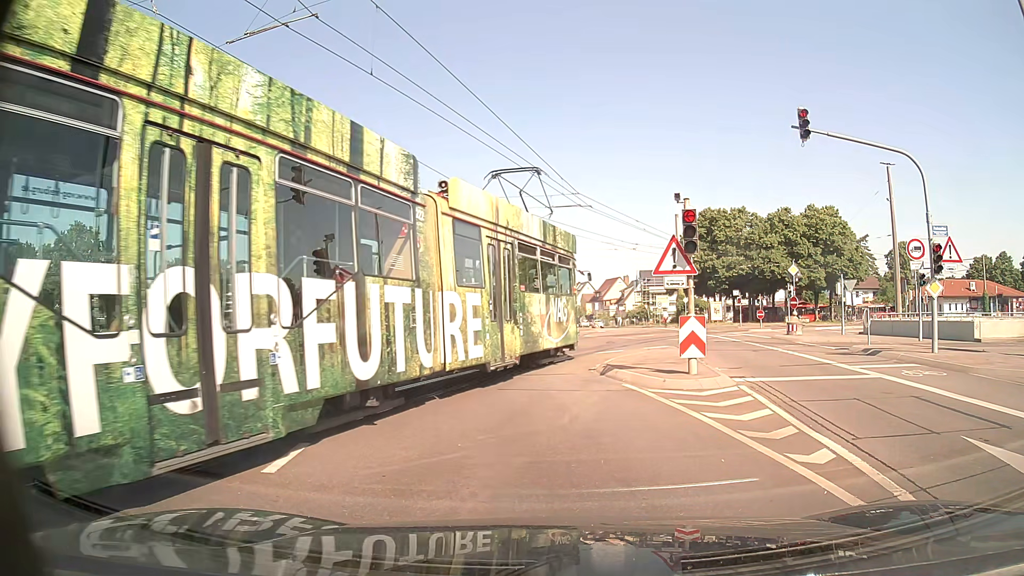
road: tertiary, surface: asphalt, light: Day
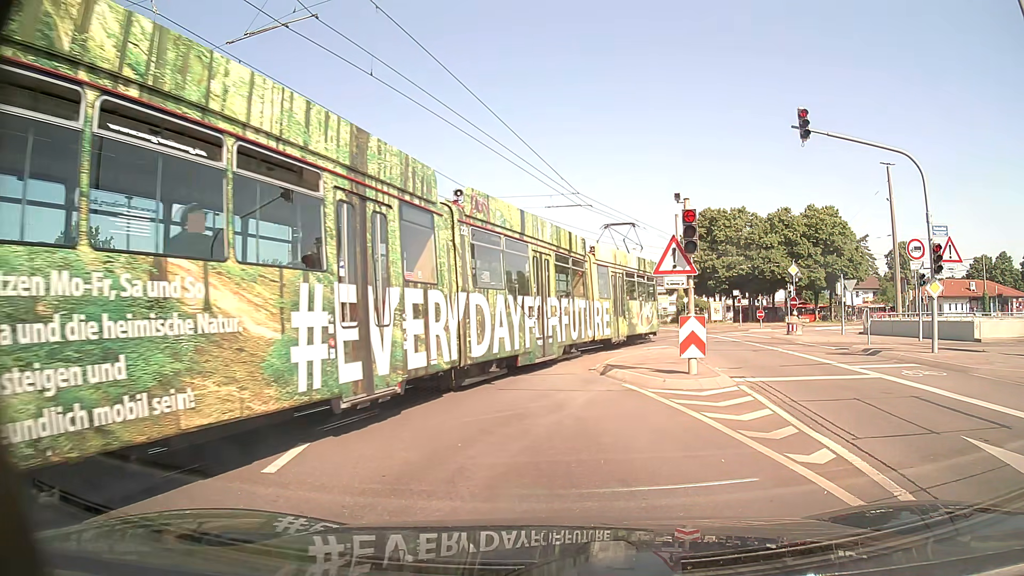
(0.0, 0.0) m; 0°
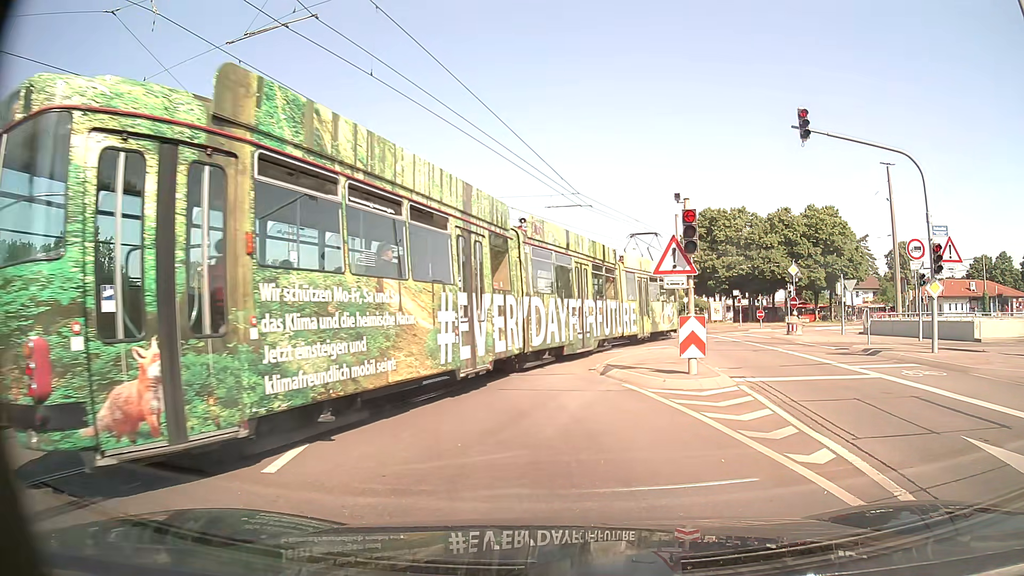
(0.0, 0.0) m; 0°
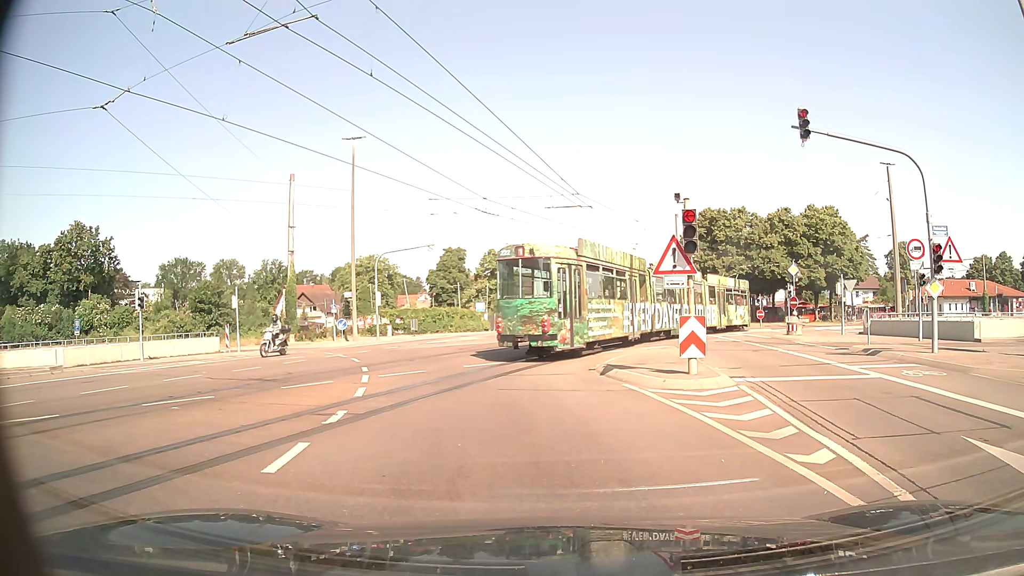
(0.0, 0.0) m; 0°
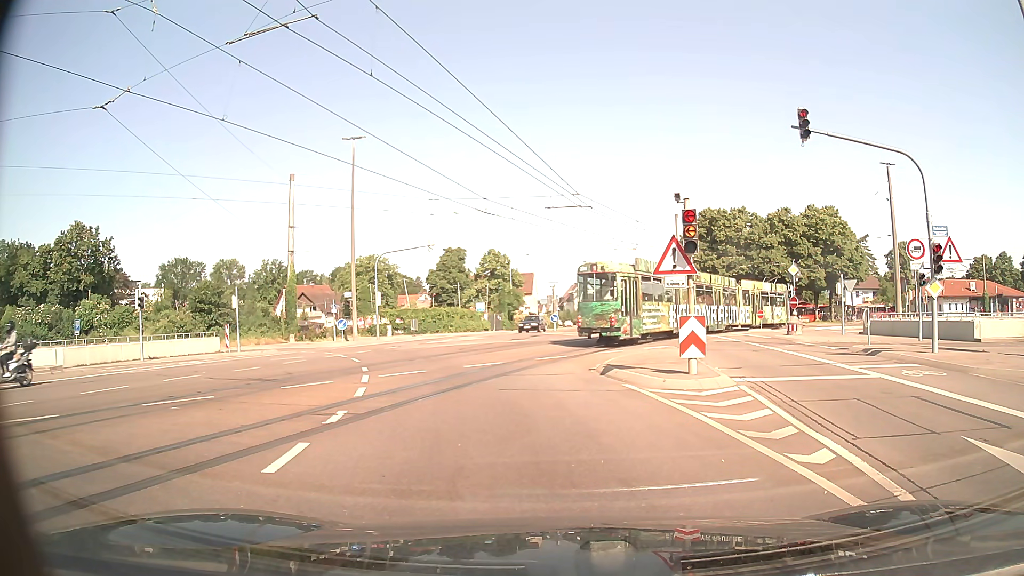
(0.0, 0.0) m; 0°
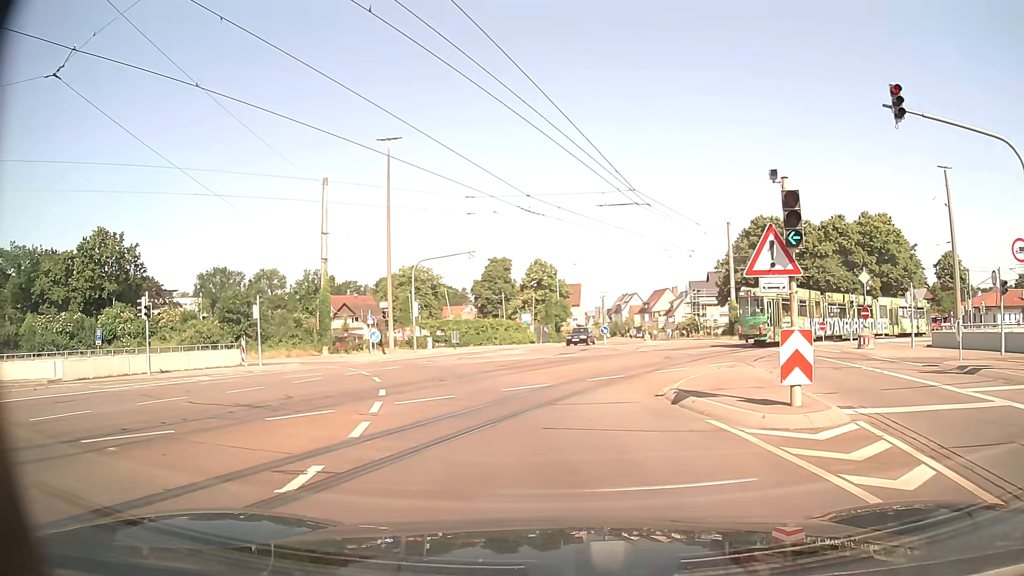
(-0.1, +3.4) m; -5°
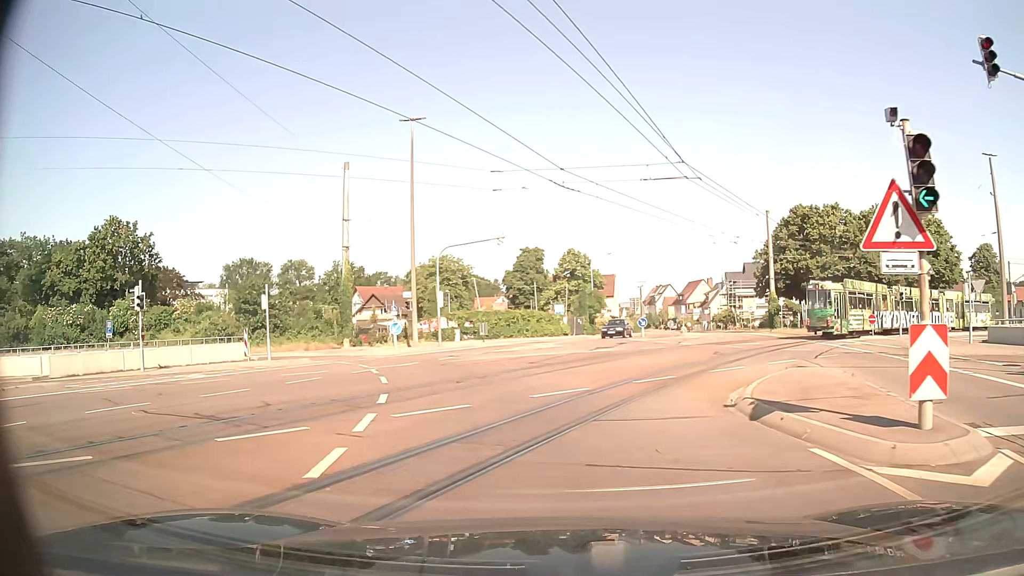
(0.0, +2.9) m; -3°
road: tertiary_link
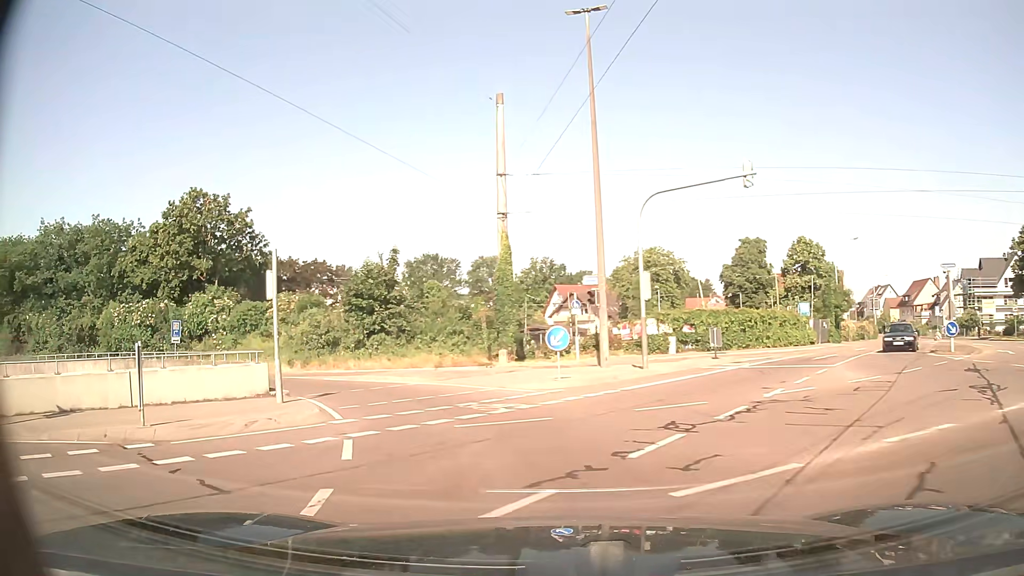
(-1.9, +16.8) m; -16°
(-1, +10) (-6, +19) (-13, +26) (-22, +30) (-32, +33) (-41, +36) (-51, +39) (-60, +42) (-70, +45) (-79, +48) m
